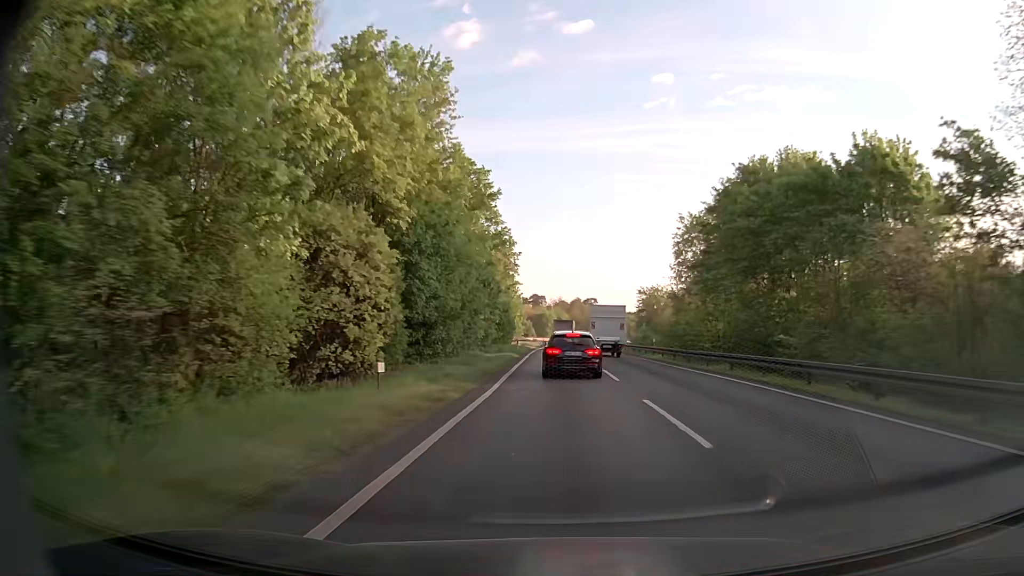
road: motorway_link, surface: asphalt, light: Day
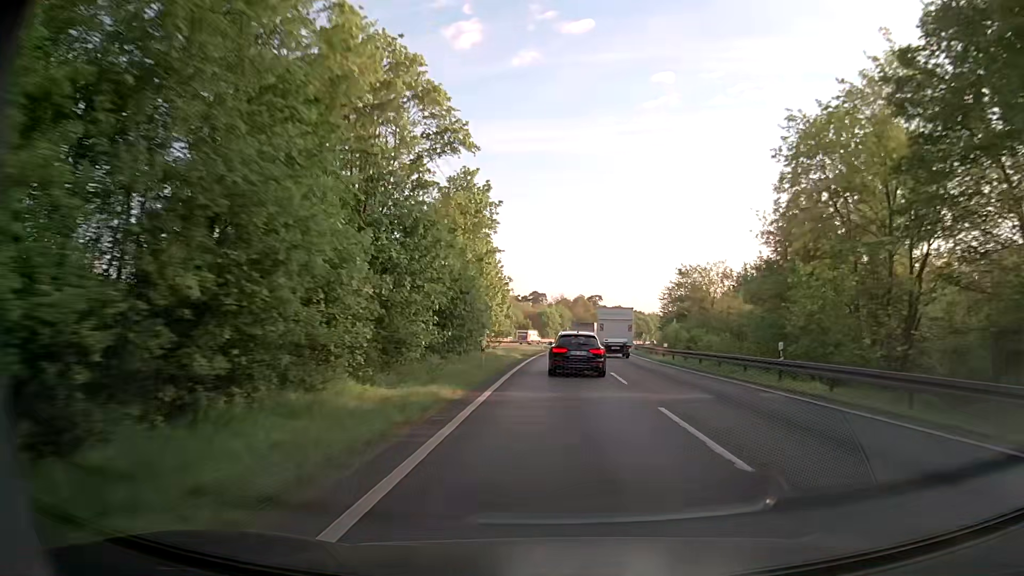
(-0.1, +25.4) m; 0°
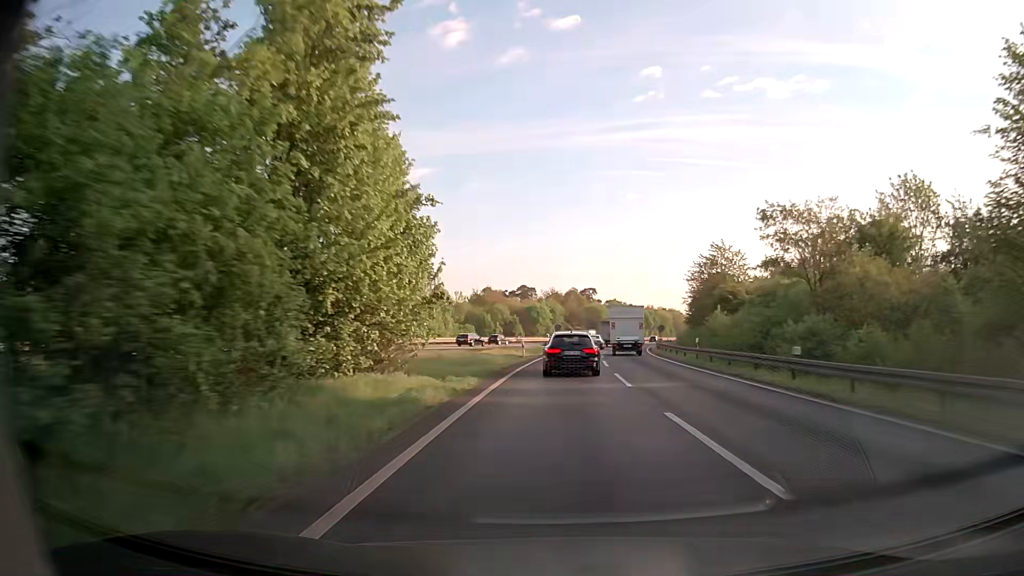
(+0.1, +25.5) m; +1°
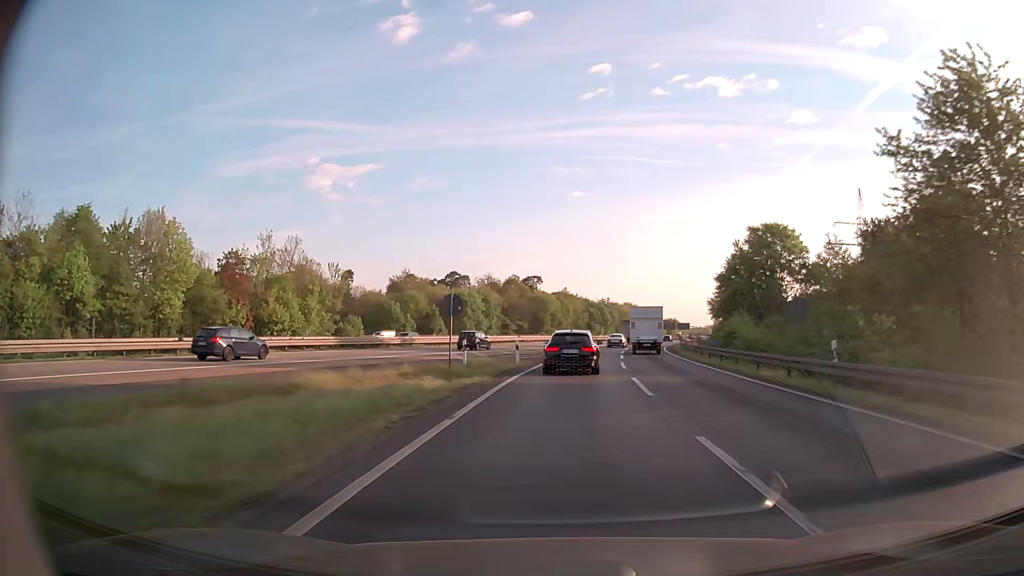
(+1.6, +51.0) m; +5°
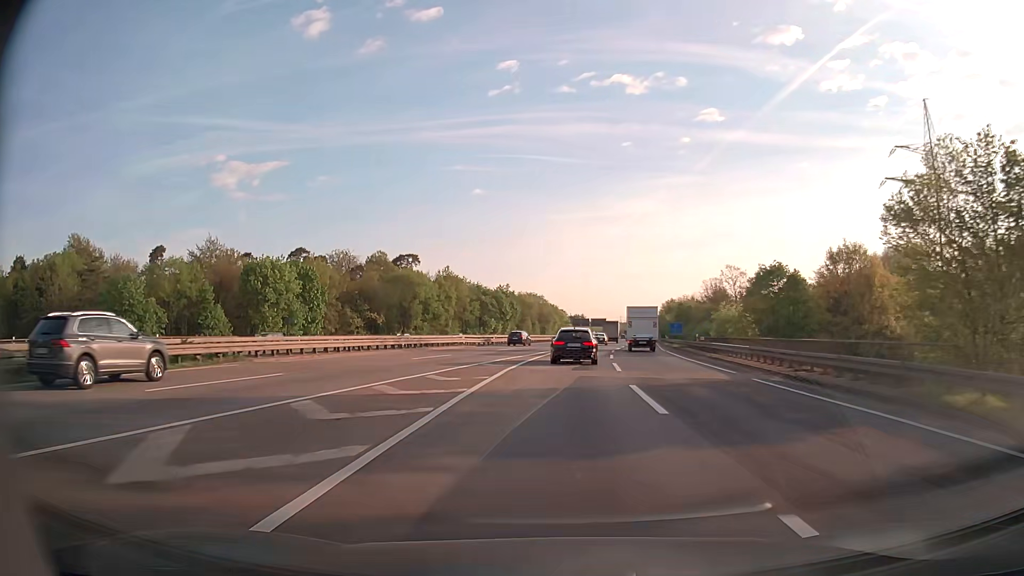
(+4.9, +63.9) m; +8°
(0, +10) (0, +20) (+1, +30) (+2, +40) (+3, +50) (+4, +60) (+5, +70) (+6, +80) (+7, +90) (+9, +100) m
